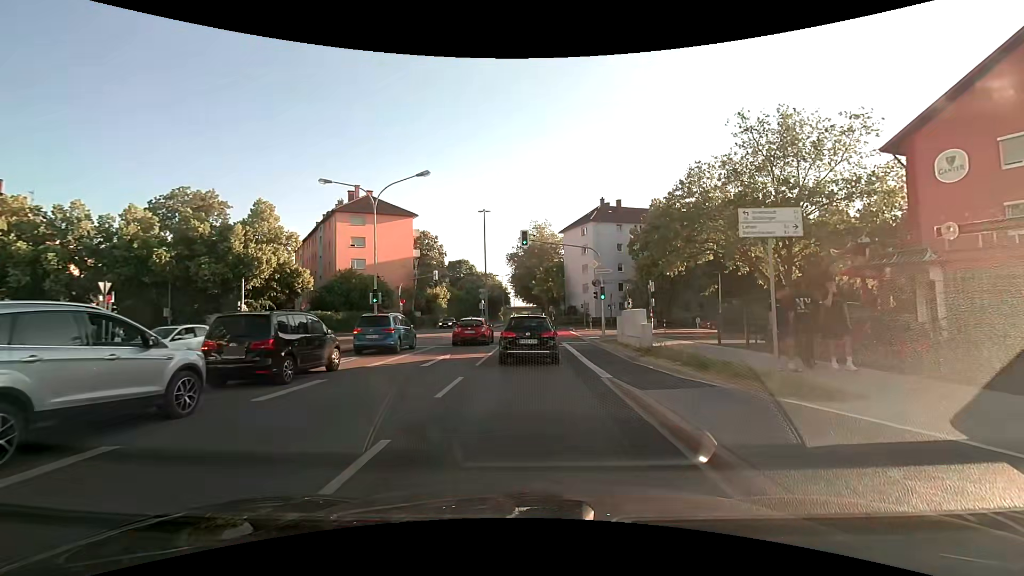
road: secondary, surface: asphalt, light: Day
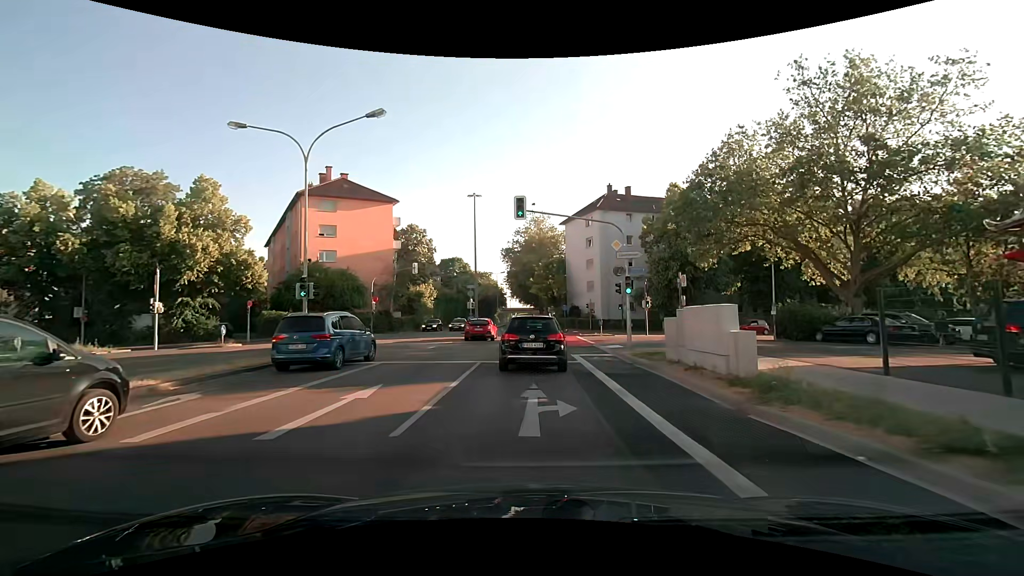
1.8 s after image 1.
(0.0, +8.7) m; 0°
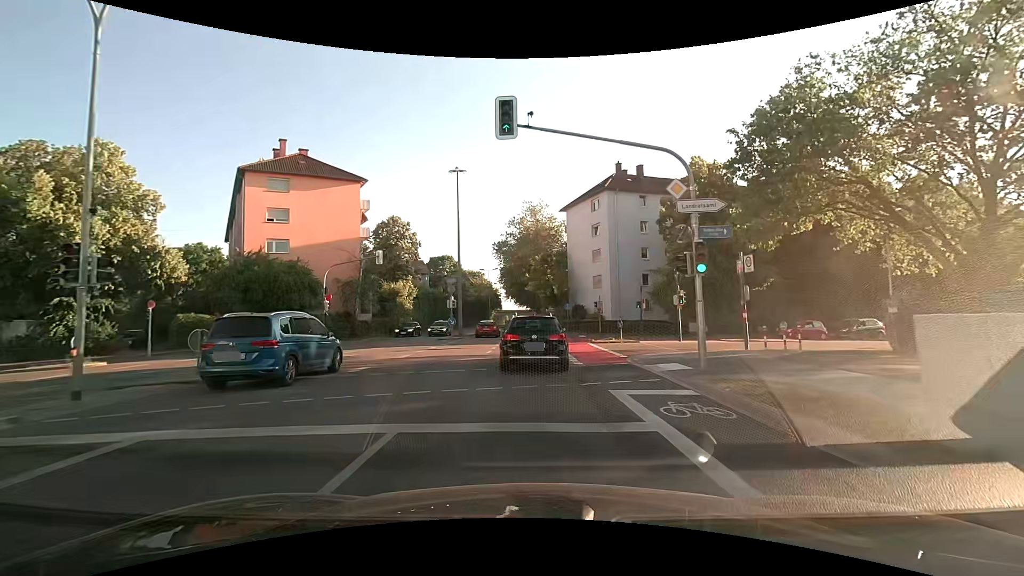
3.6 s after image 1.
(0.0, +10.0) m; 0°
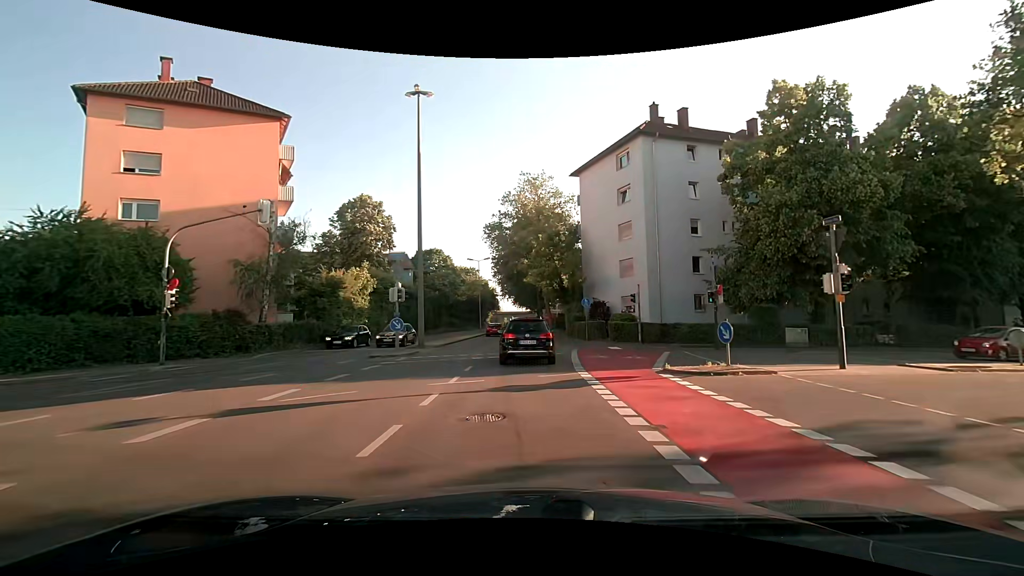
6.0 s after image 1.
(+0.1, +16.0) m; 0°
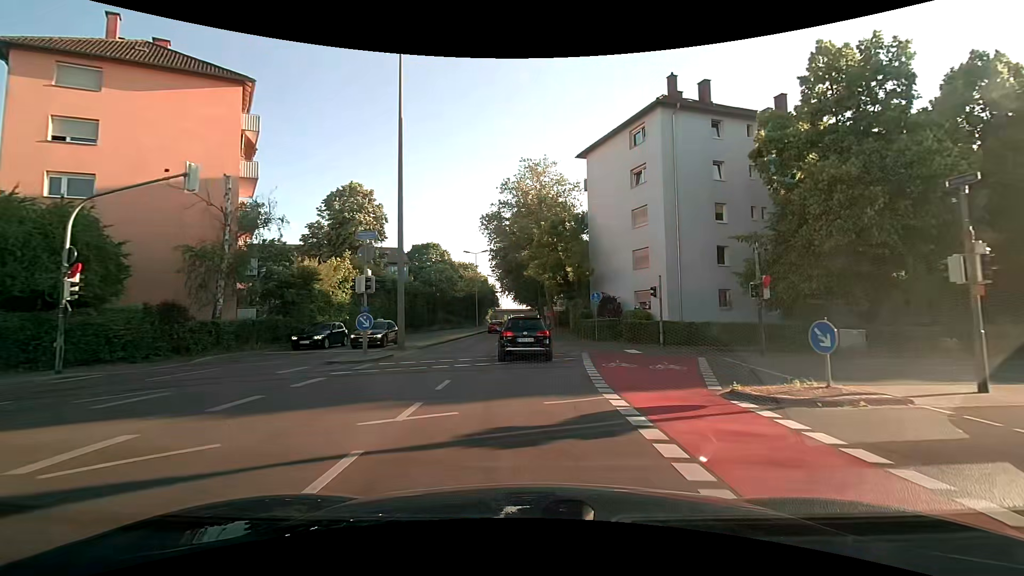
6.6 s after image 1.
(0.0, +4.5) m; -1°
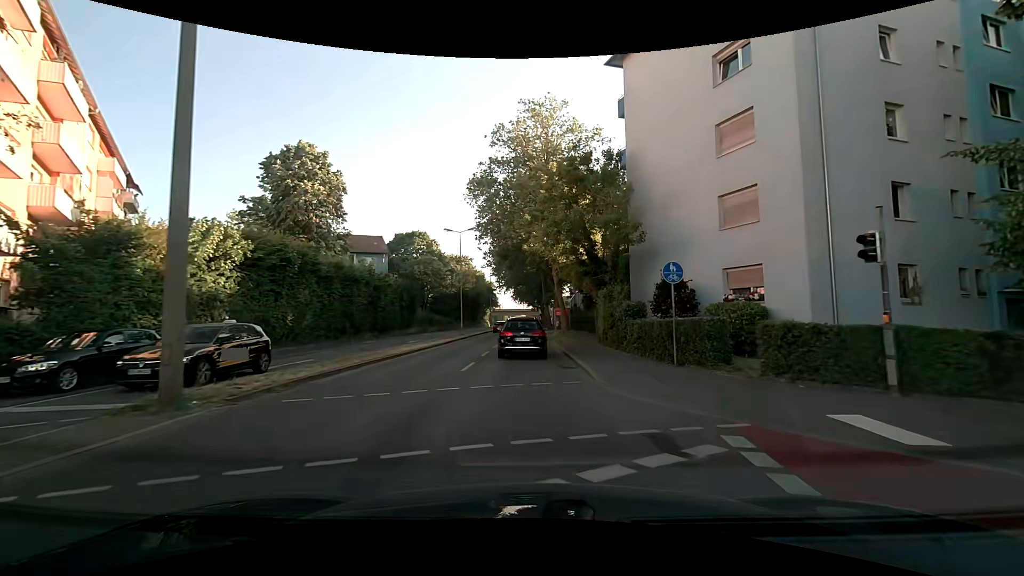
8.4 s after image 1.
(-0.1, +15.2) m; 0°
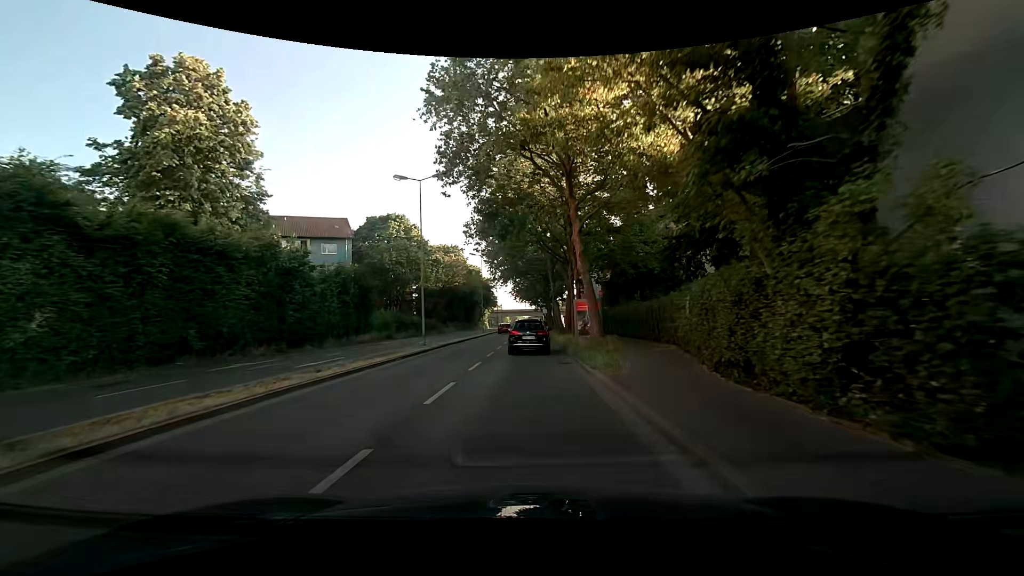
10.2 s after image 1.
(0.0, +17.3) m; -1°
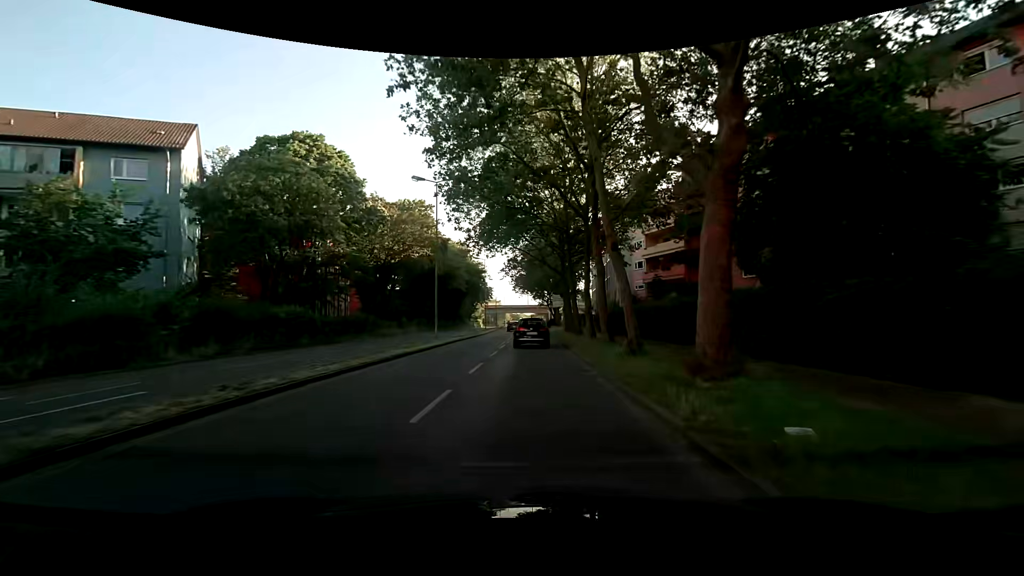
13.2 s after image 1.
(+0.8, +32.0) m; +1°
(0, +10) (0, +20) (+1, +30) (+1, +40) (+1, +50) (+2, +60) (+2, +70) (+3, +80) (+3, +90) (+4, +100) m
